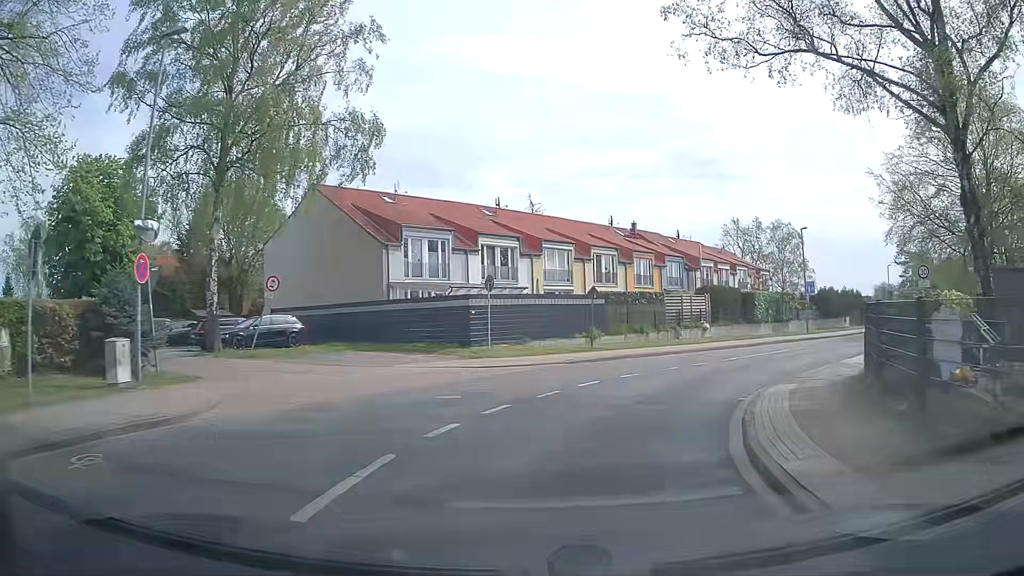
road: unclassified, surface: asphalt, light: Day
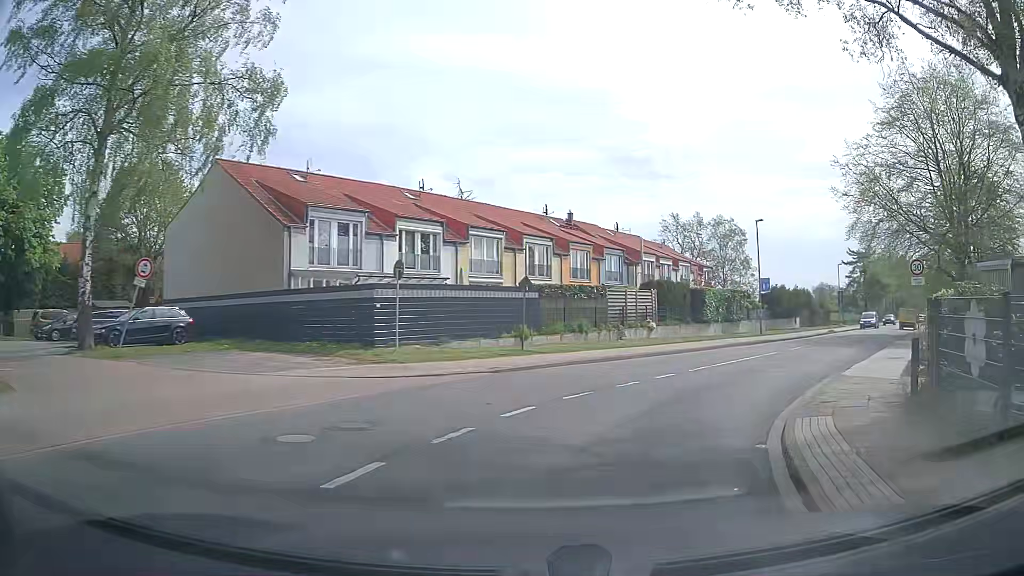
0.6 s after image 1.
(+0.2, +4.5) m; +6°
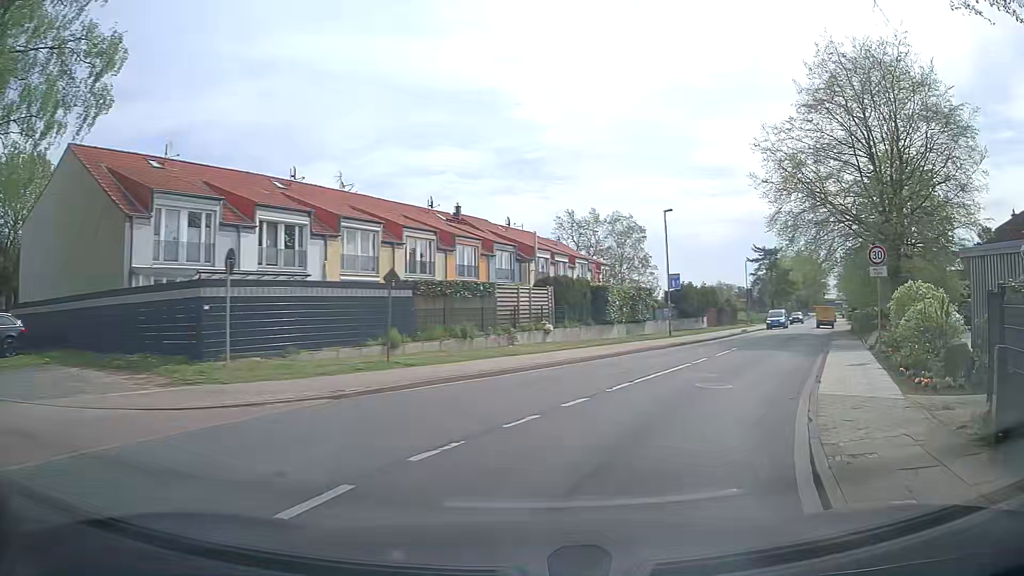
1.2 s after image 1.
(+0.4, +4.5) m; +9°
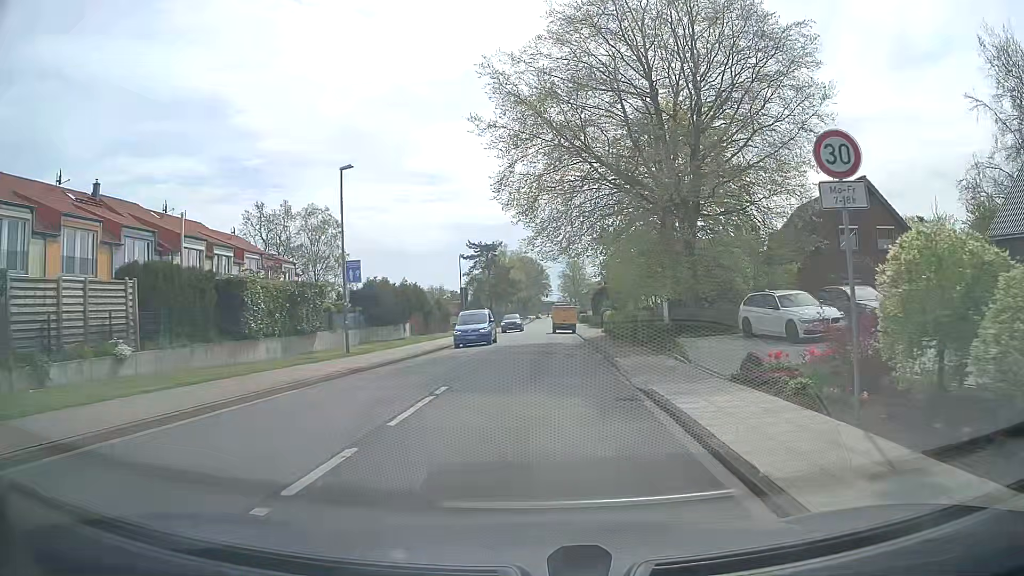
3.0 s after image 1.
(+3.4, +13.1) m; +25°
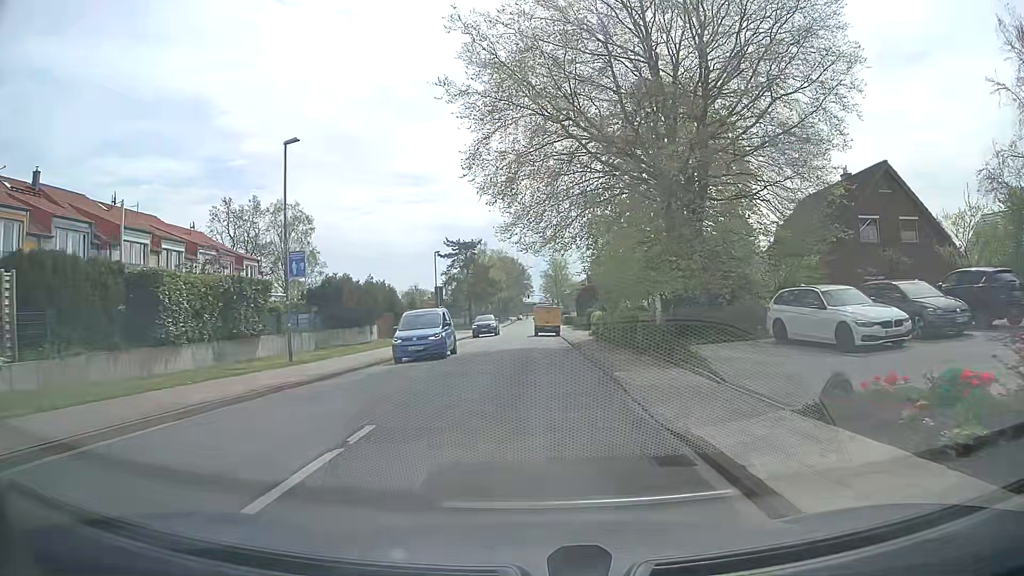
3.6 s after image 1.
(0.0, +4.6) m; +1°
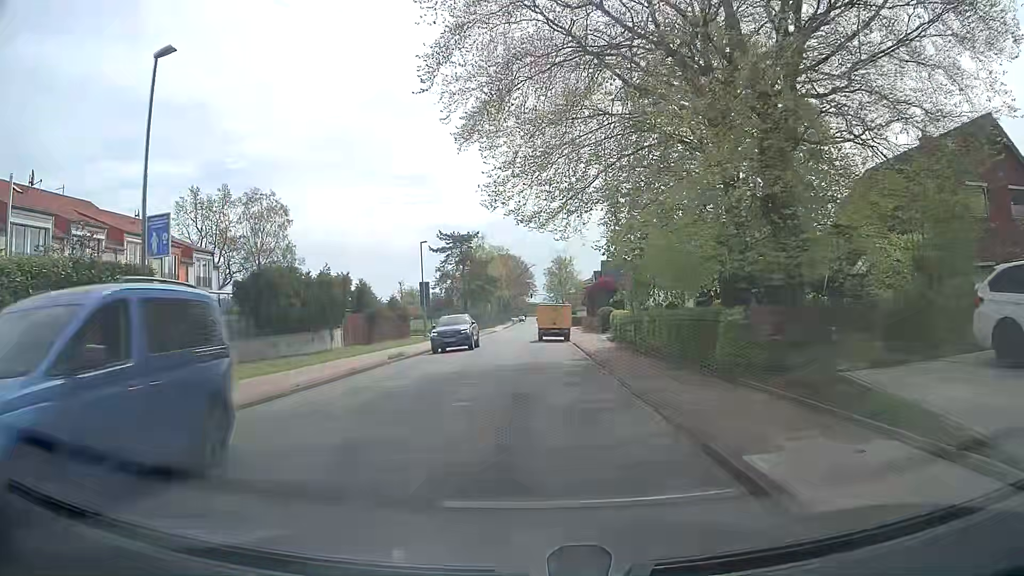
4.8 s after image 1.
(0.0, +9.2) m; 0°
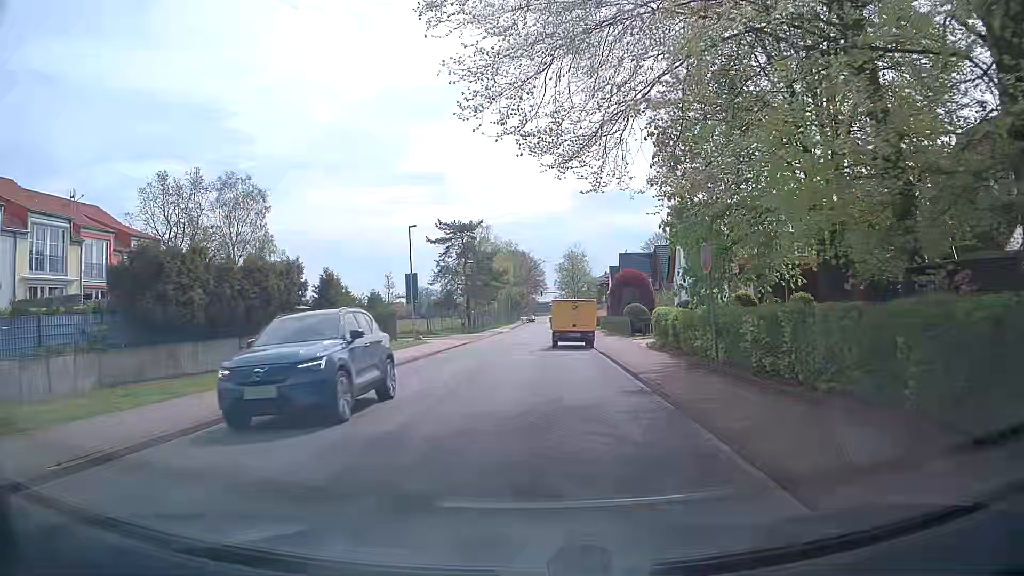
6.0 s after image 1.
(-0.1, +9.2) m; -1°
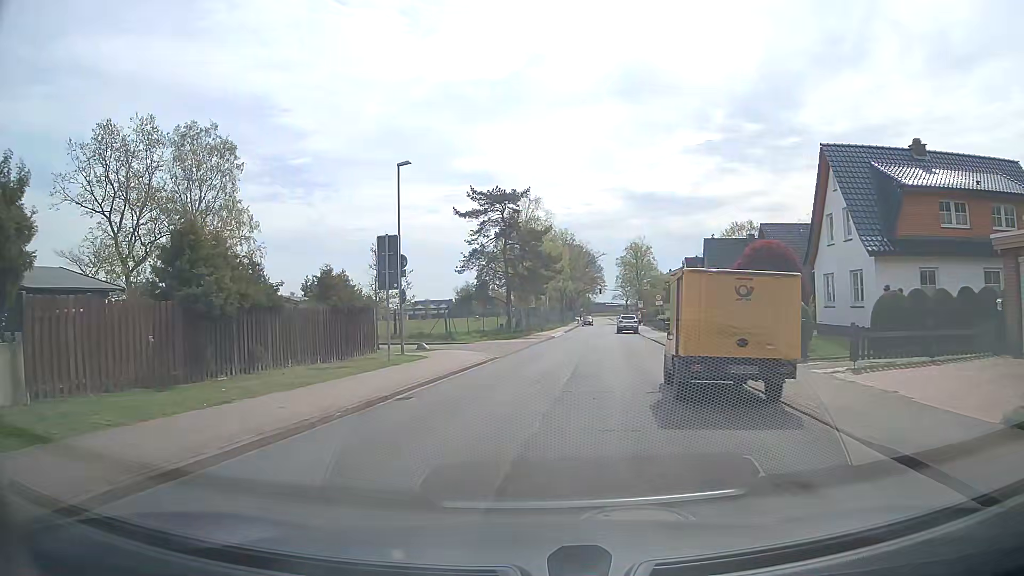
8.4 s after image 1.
(-0.4, +18.3) m; -4°
(0, +10) (+1, +20) (+3, +30) (+5, +40) (+5, +49) (+5, +59) (+5, +69) (+8, +79) (+9, +89) (+11, +99) m
